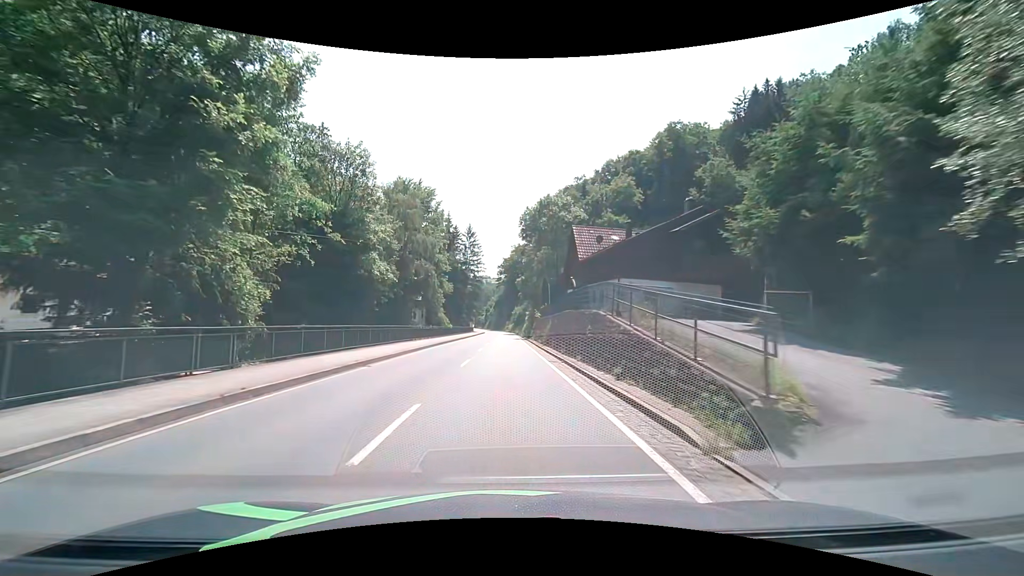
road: secondary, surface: asphalt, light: Day
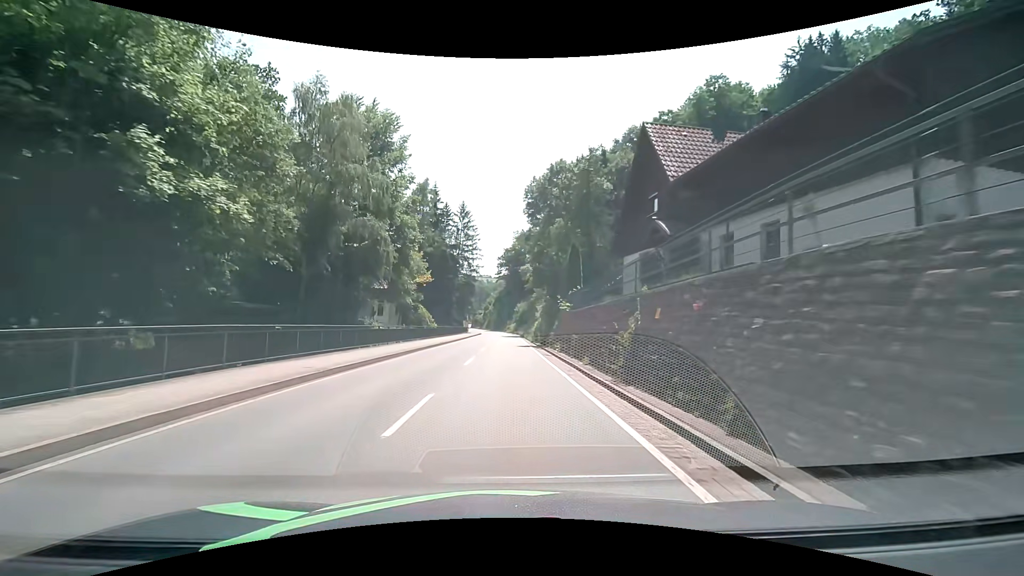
(-0.1, +22.4) m; 0°
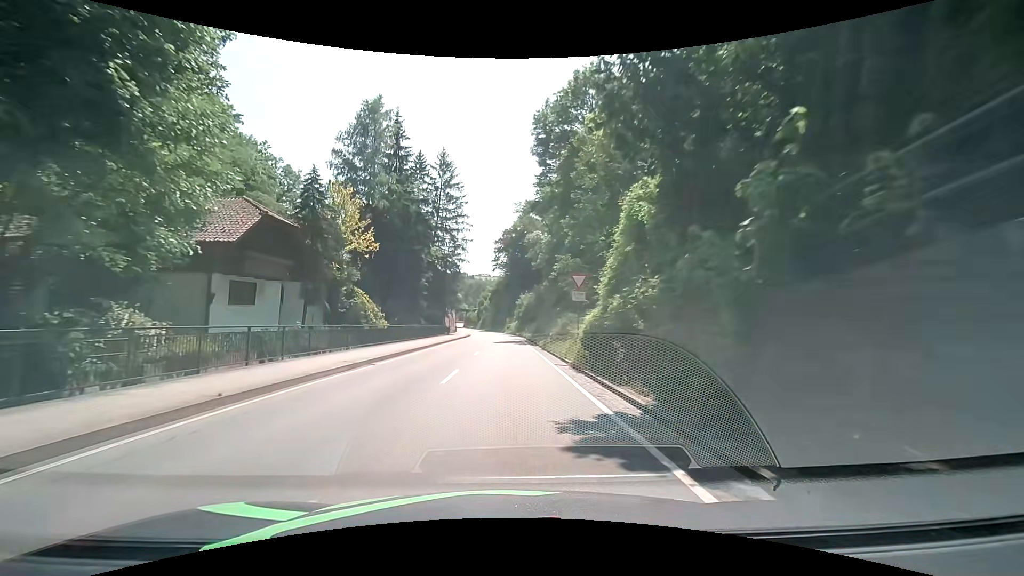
(0.0, +29.8) m; 0°
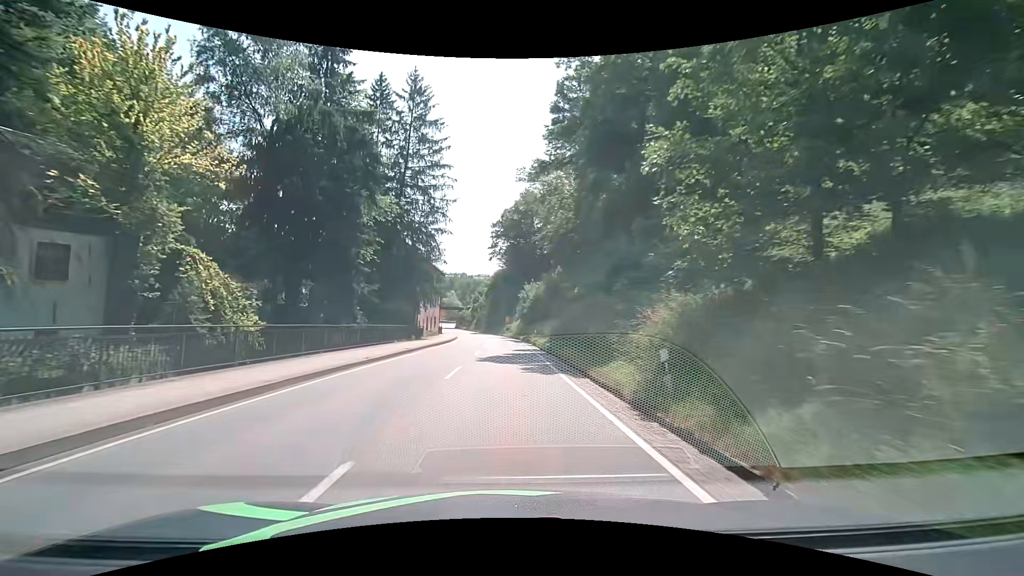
(+0.1, +22.4) m; 0°
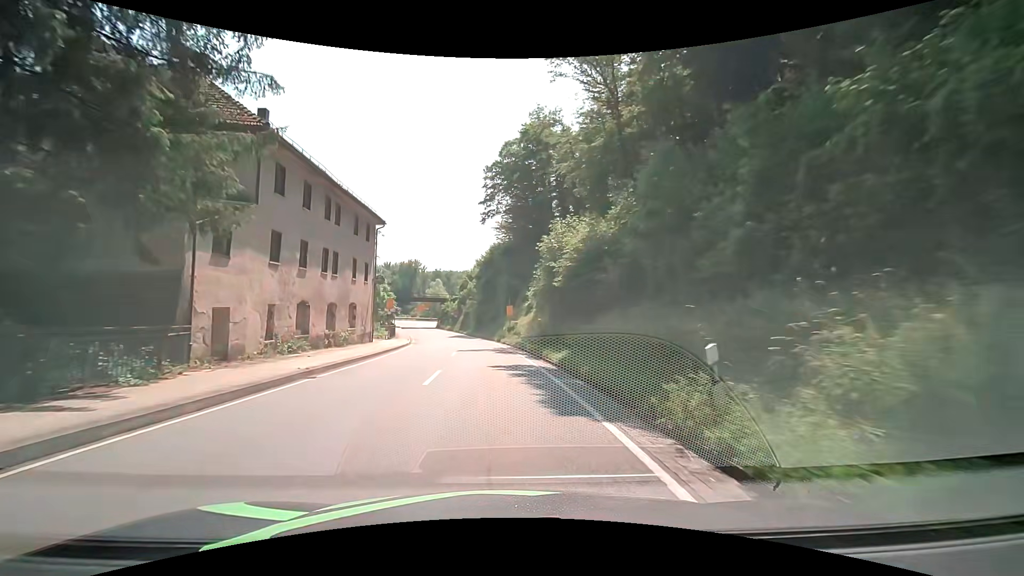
(+0.2, +37.3) m; 0°
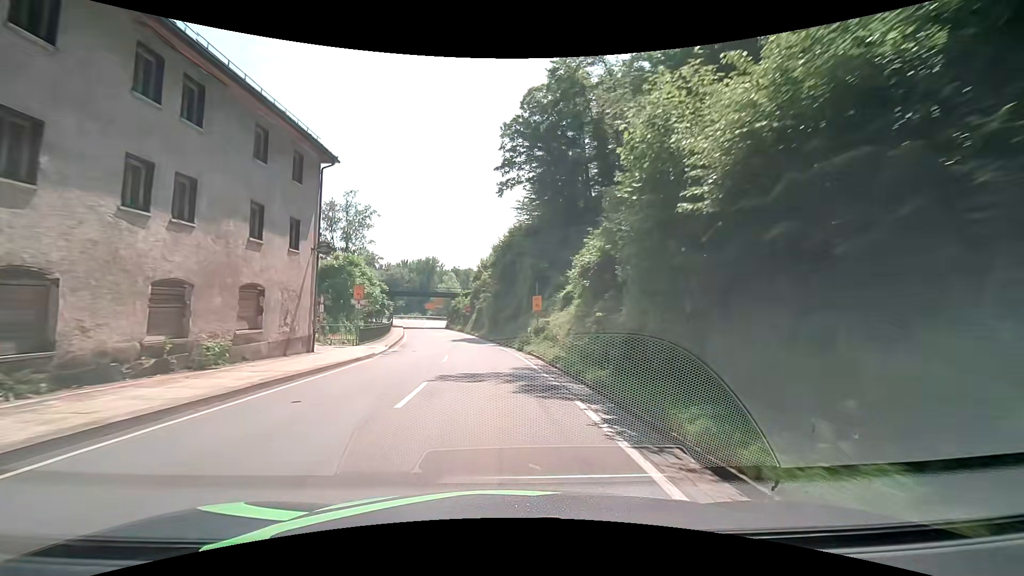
(-0.4, +14.9) m; -3°
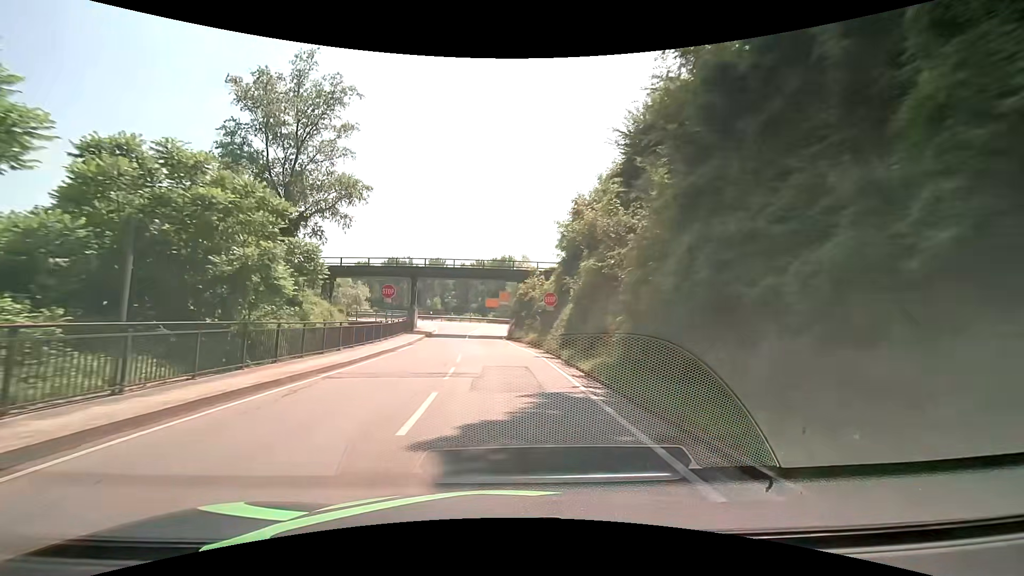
(-2.5, +36.6) m; -8°
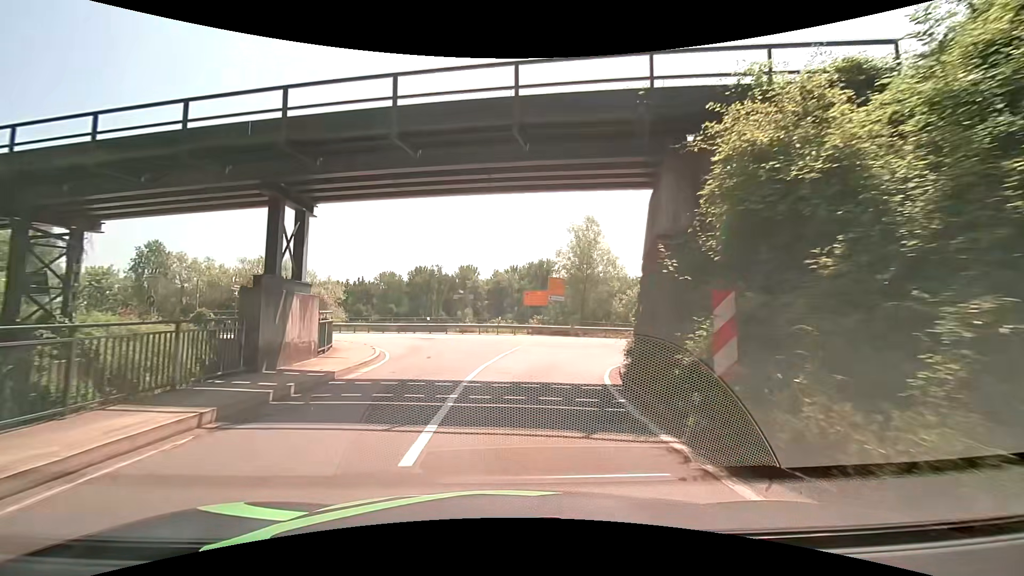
(-1.4, +30.8) m; -4°
